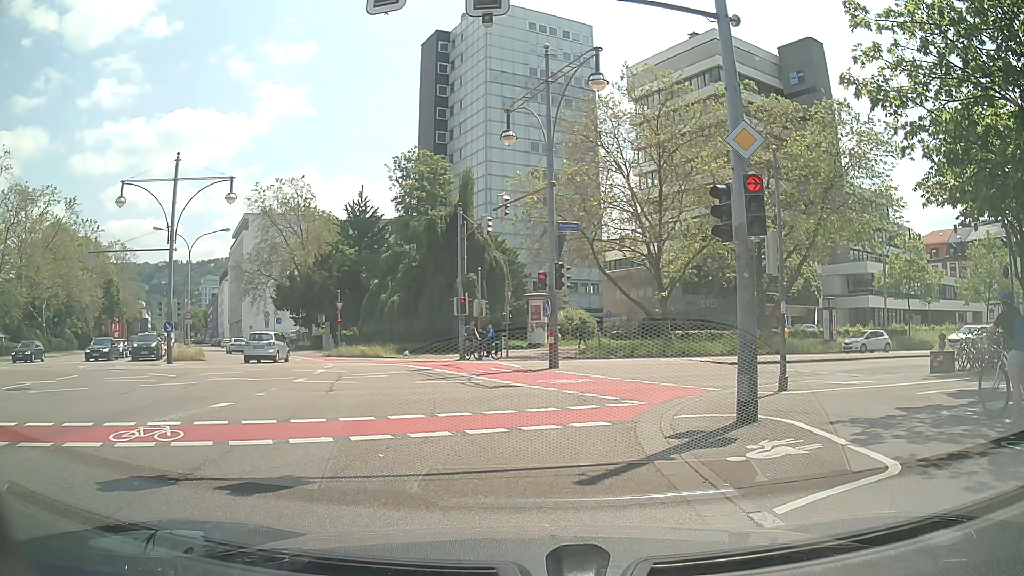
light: Day
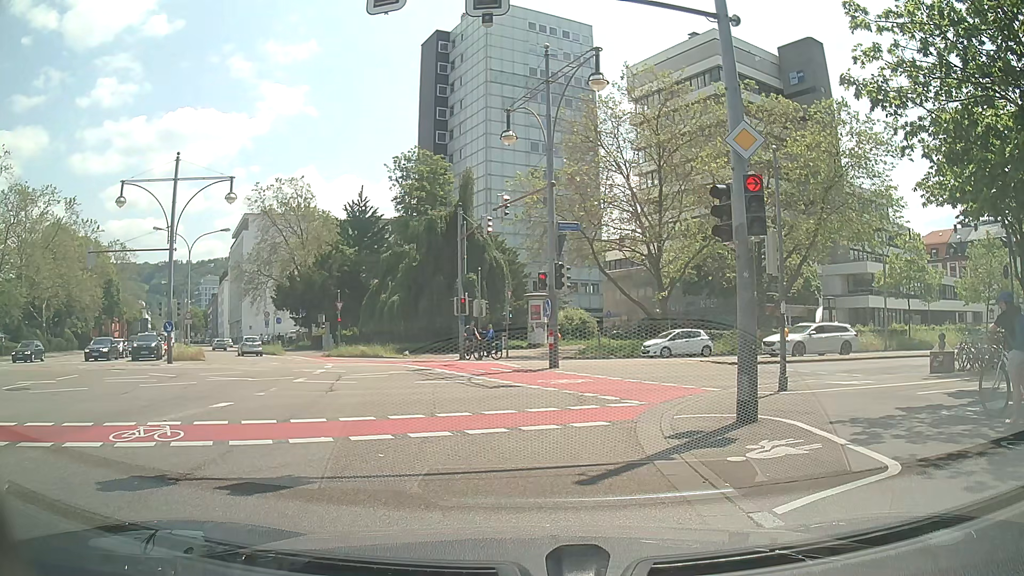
(0.0, 0.0) m; 0°
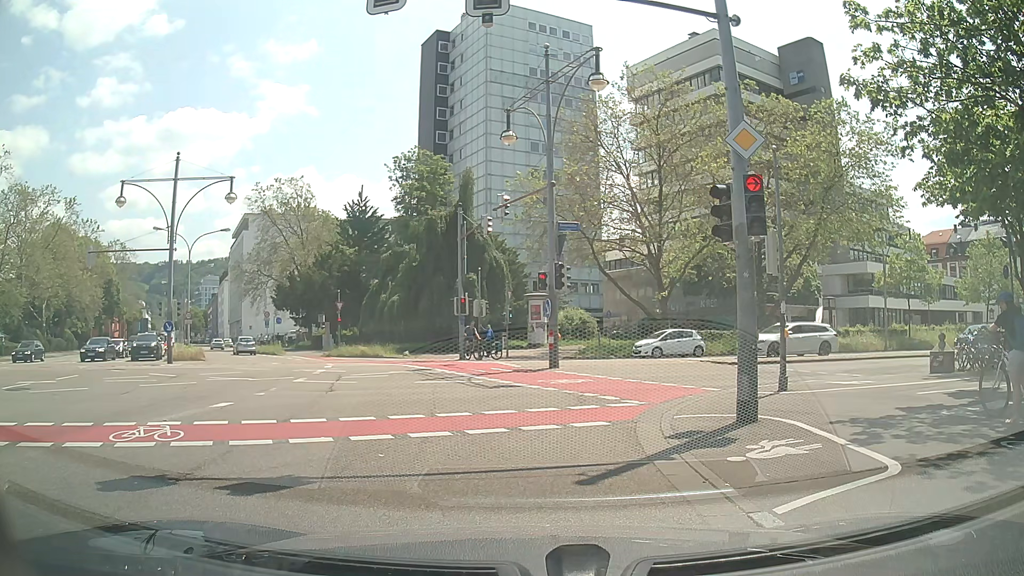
(0.0, 0.0) m; 0°
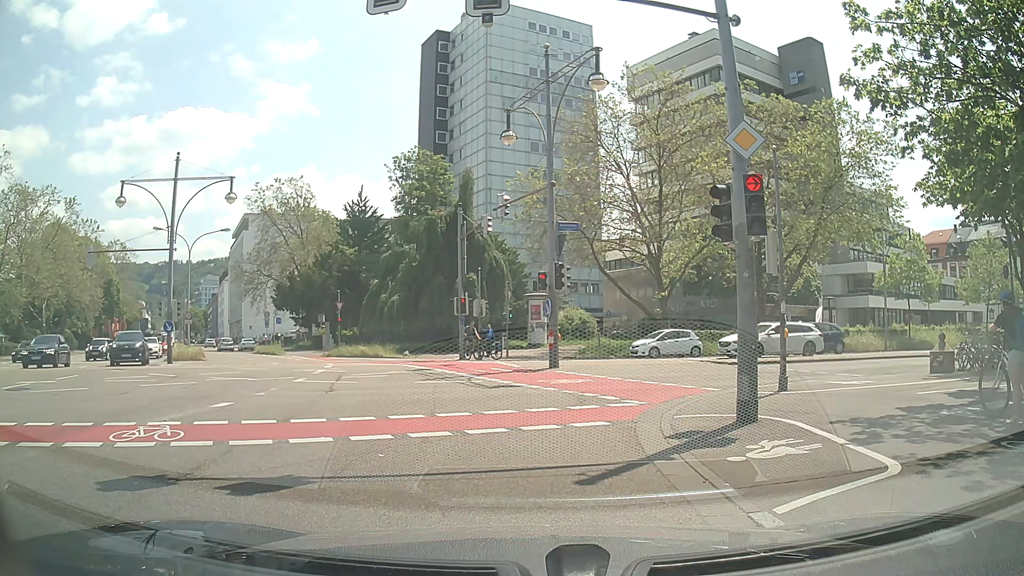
(0.0, 0.0) m; 0°
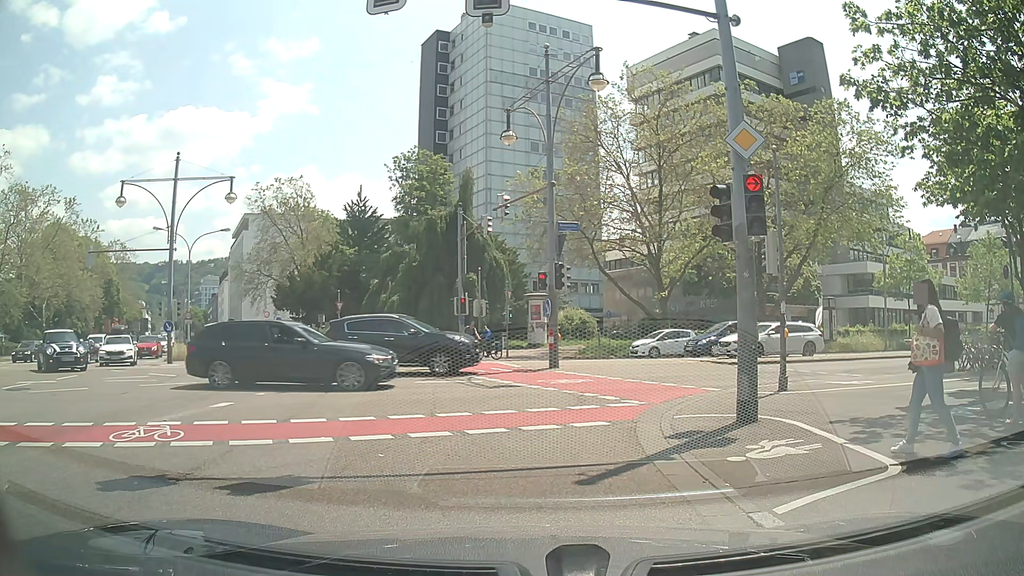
(0.0, 0.0) m; 0°
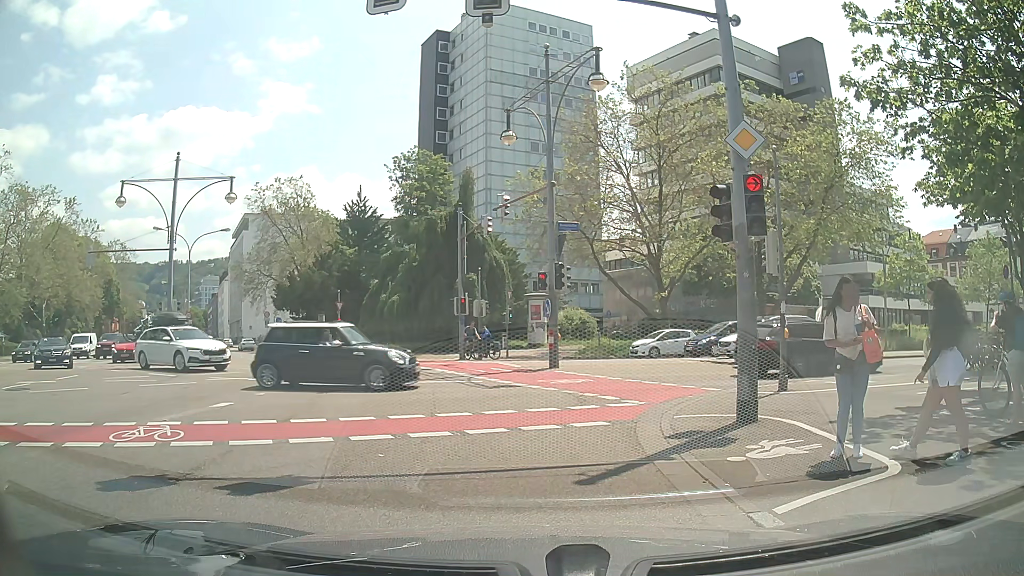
(0.0, 0.0) m; 0°
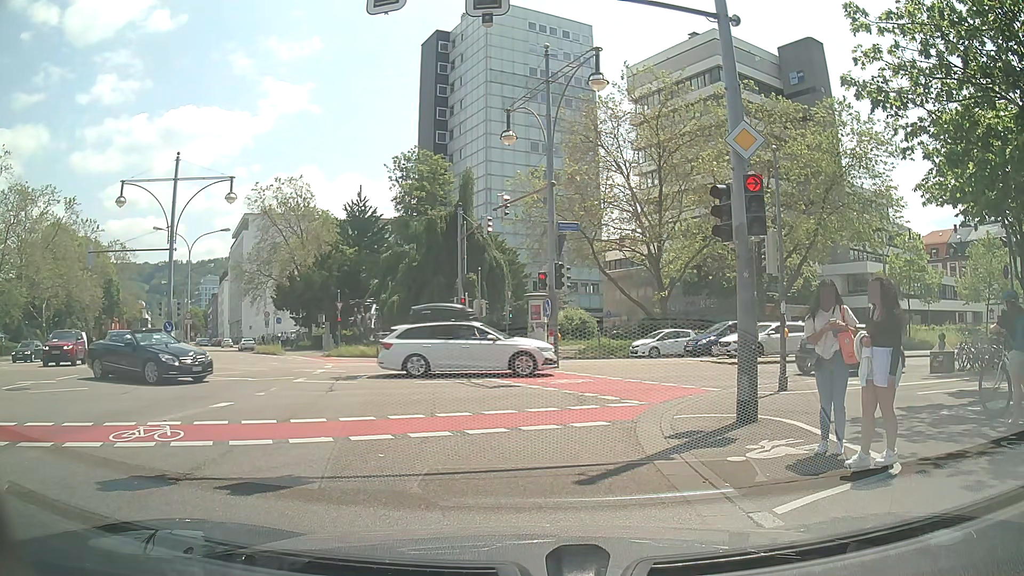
(0.0, 0.0) m; 0°
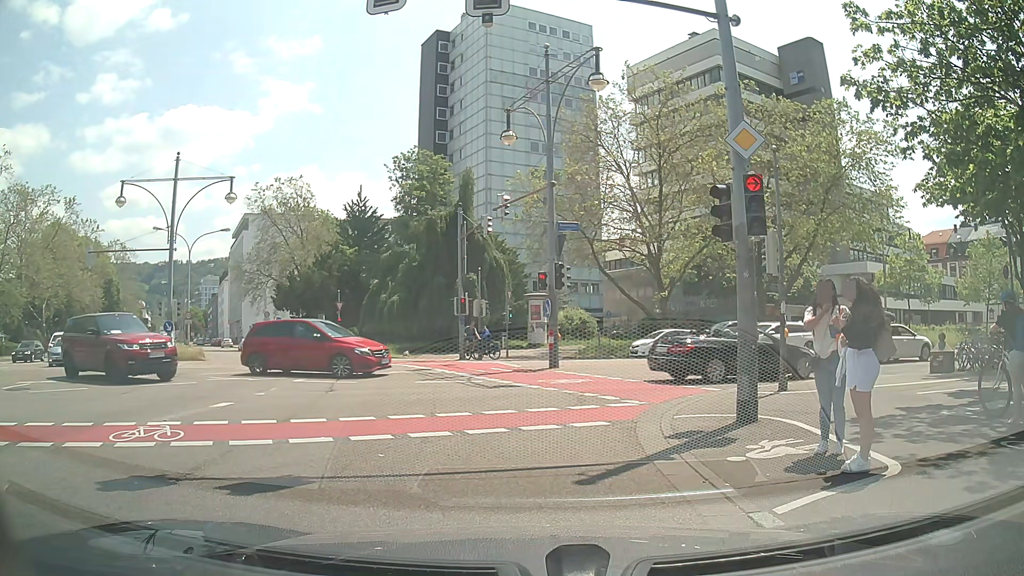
(0.0, 0.0) m; 0°
